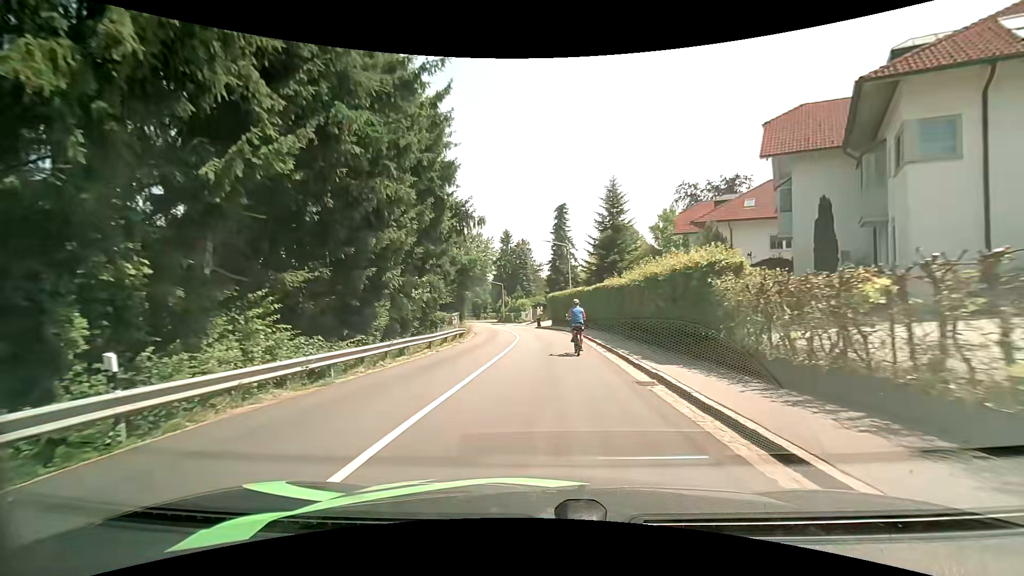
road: tertiary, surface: asphalt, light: Day
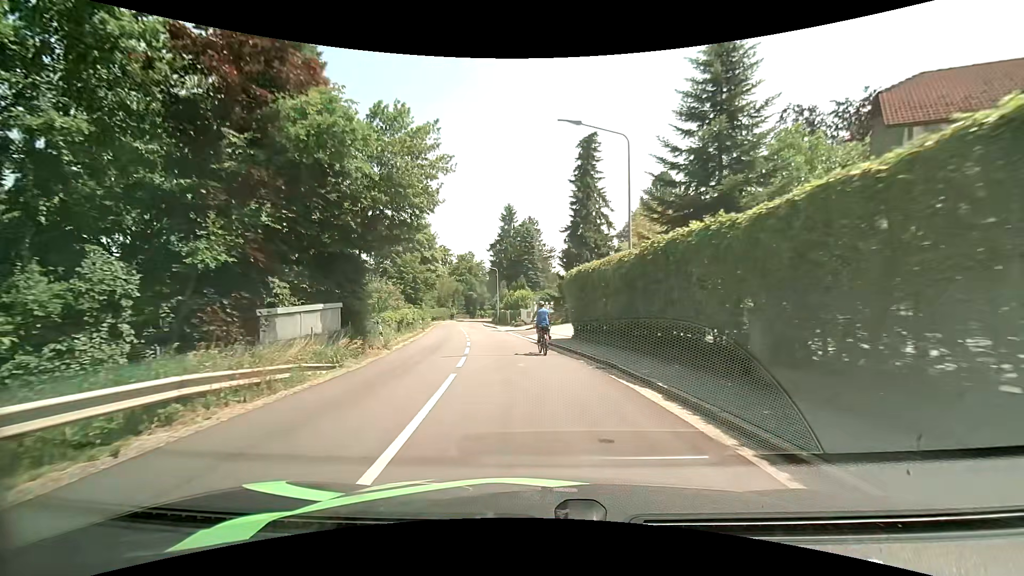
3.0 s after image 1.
(+0.5, +27.5) m; 0°
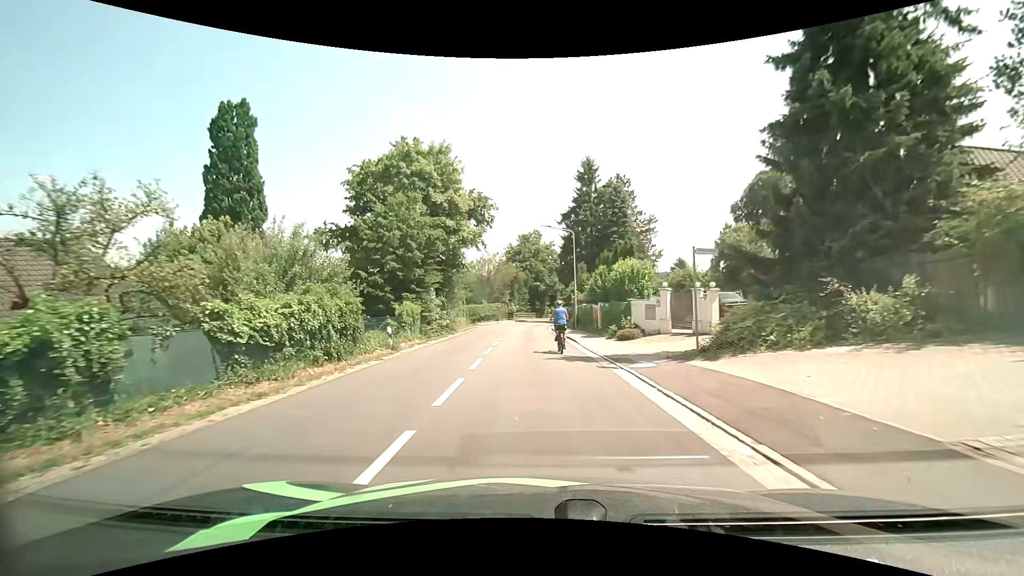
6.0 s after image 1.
(-2.2, +27.9) m; -9°
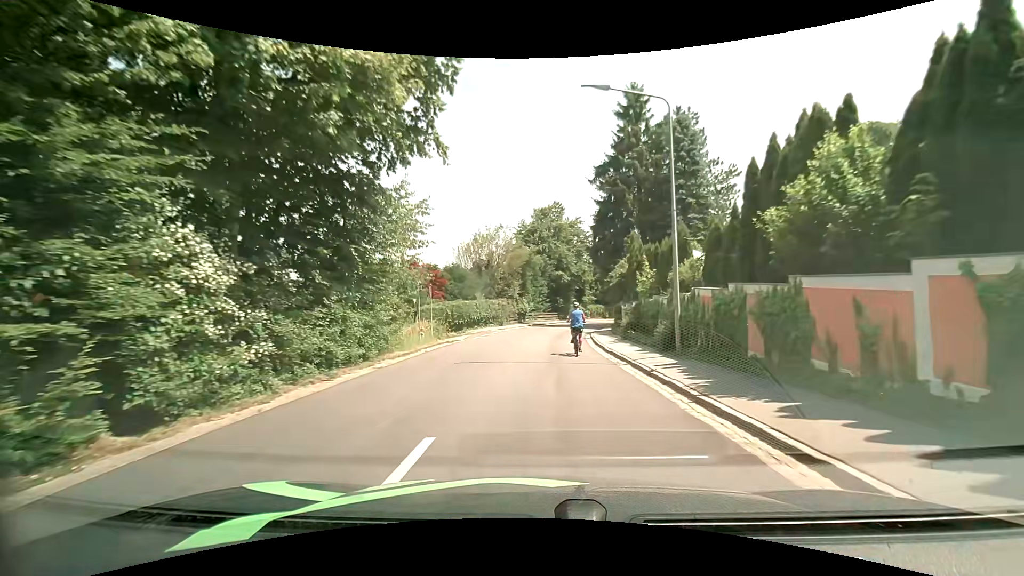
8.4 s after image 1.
(-0.6, +22.5) m; -2°
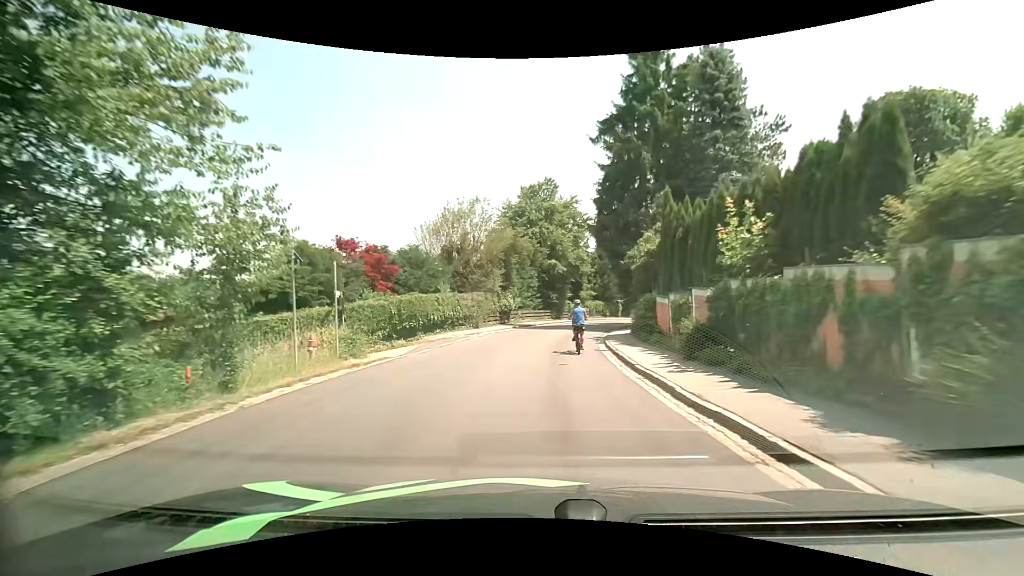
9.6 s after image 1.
(+0.1, +11.2) m; +1°
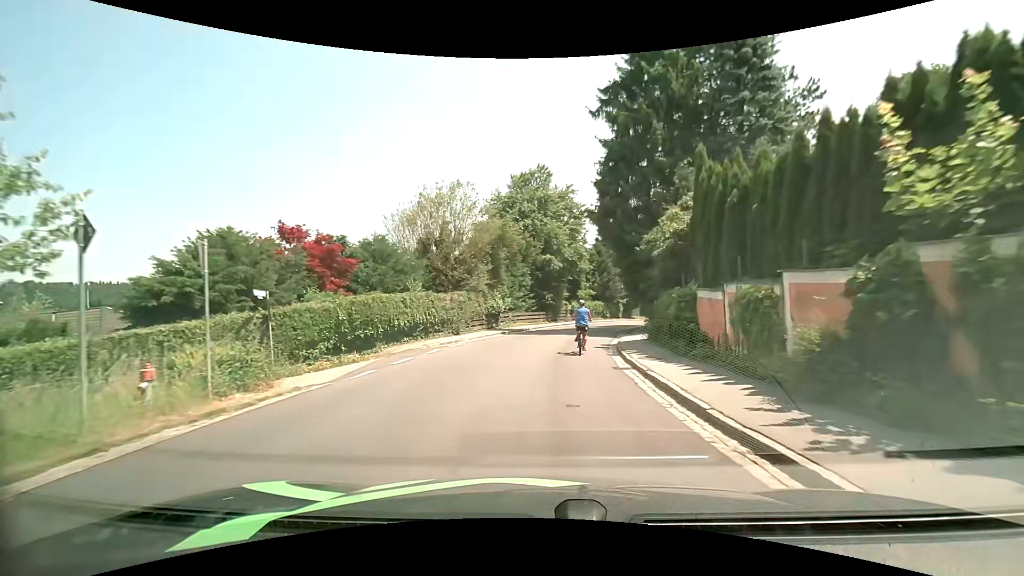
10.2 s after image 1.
(0.0, +5.6) m; +1°
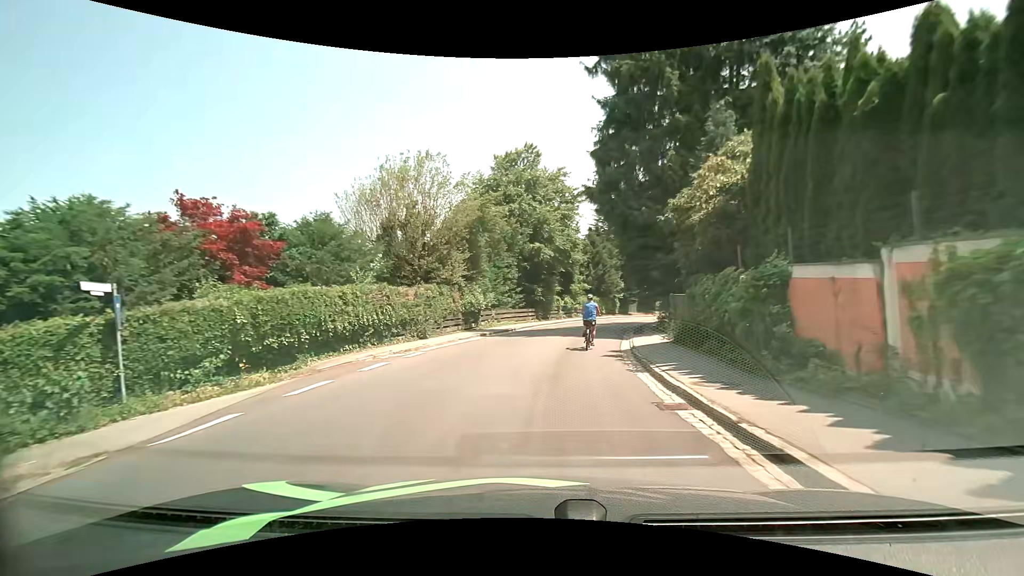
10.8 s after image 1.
(0.0, +5.5) m; +1°
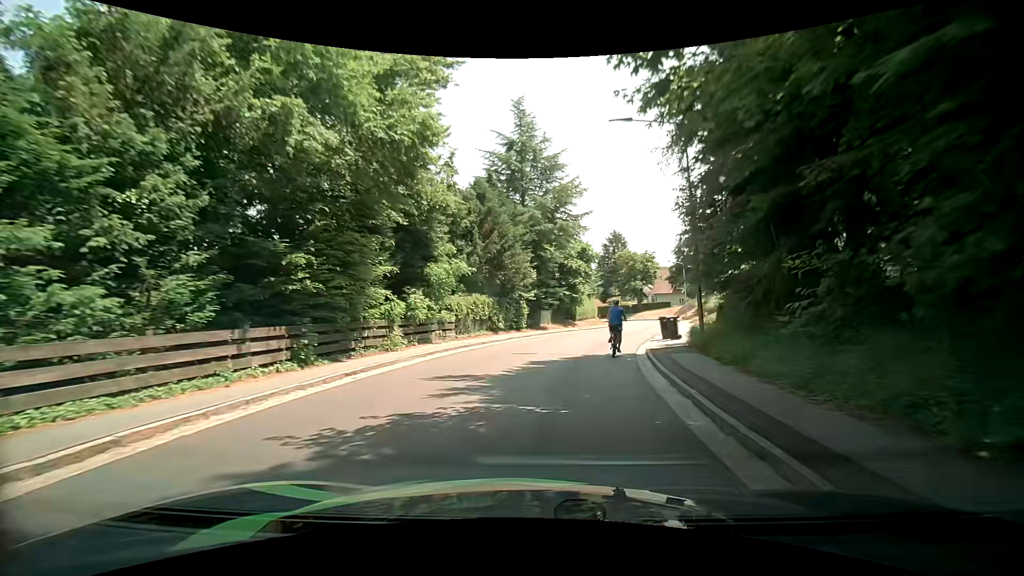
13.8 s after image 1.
(+2.5, +26.7) m; +11°
(0, +10) (+2, +20) (+5, +29) (+8, +39) (+11, +48) (+14, +58) (+16, +68) (+16, +78) (+15, +88) (+11, +97) m
